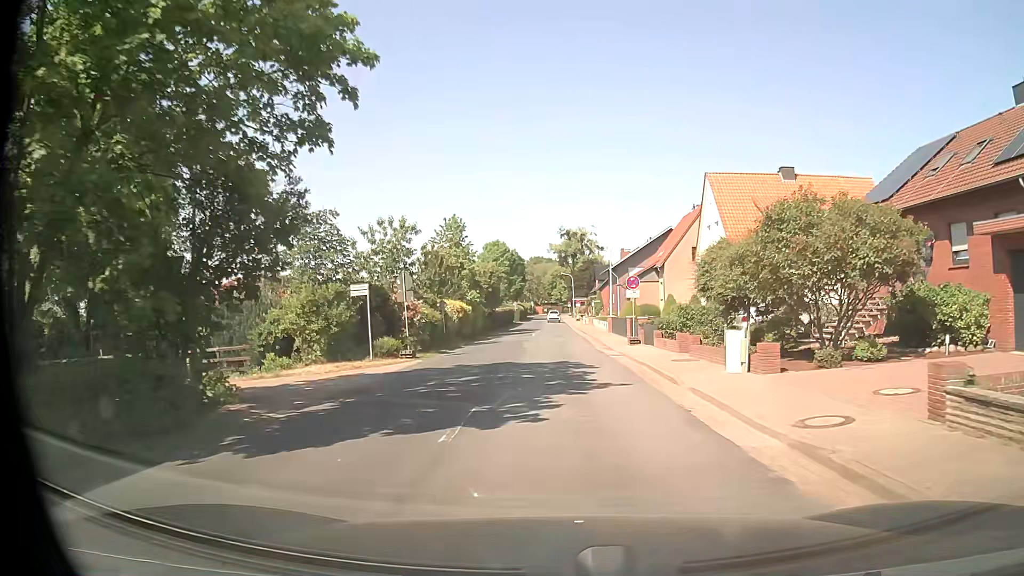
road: tertiary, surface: asphalt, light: Day
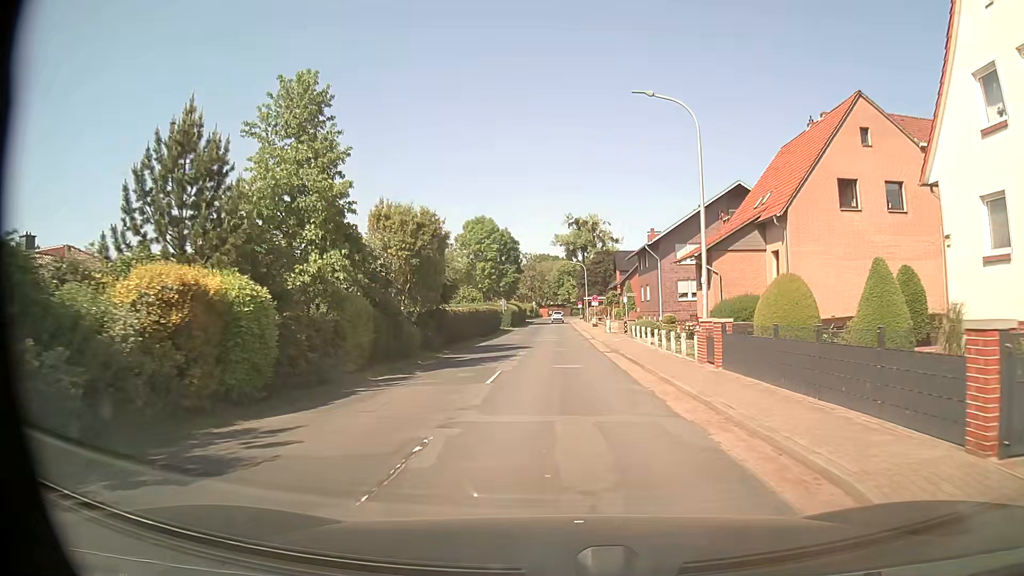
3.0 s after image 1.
(0.0, +29.4) m; -1°
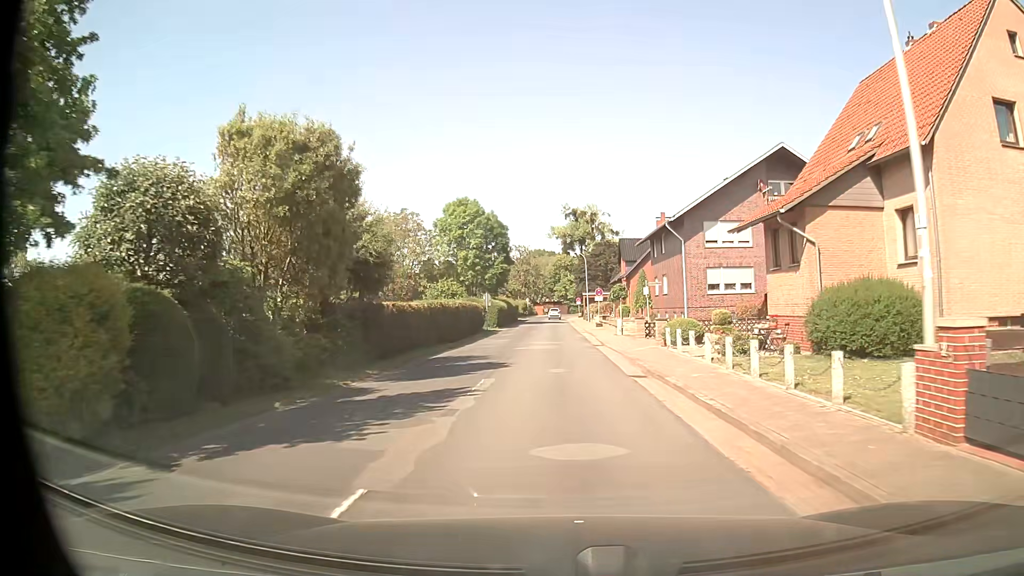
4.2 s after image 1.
(+0.1, +11.6) m; +1°
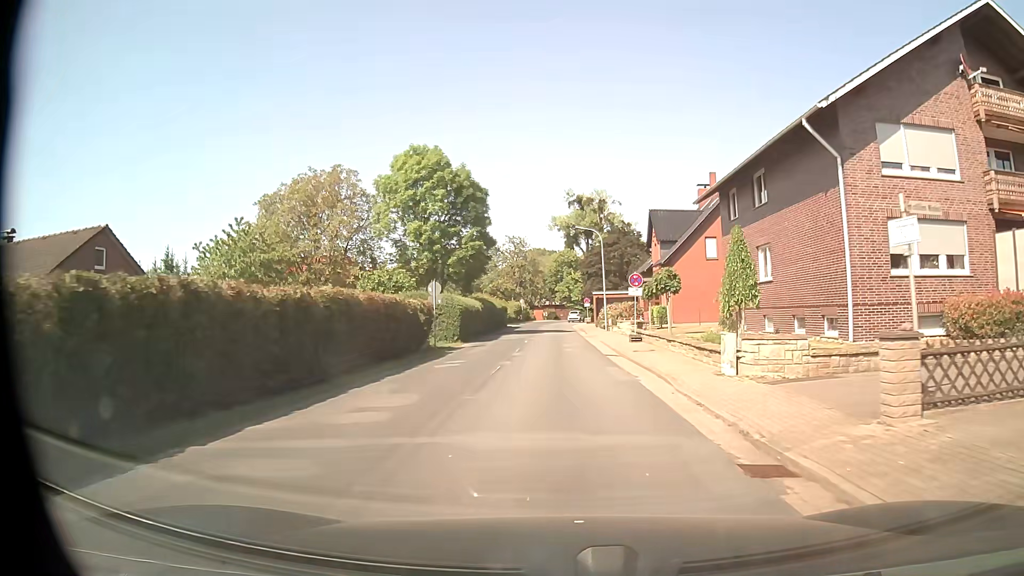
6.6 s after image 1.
(-0.2, +23.2) m; 0°
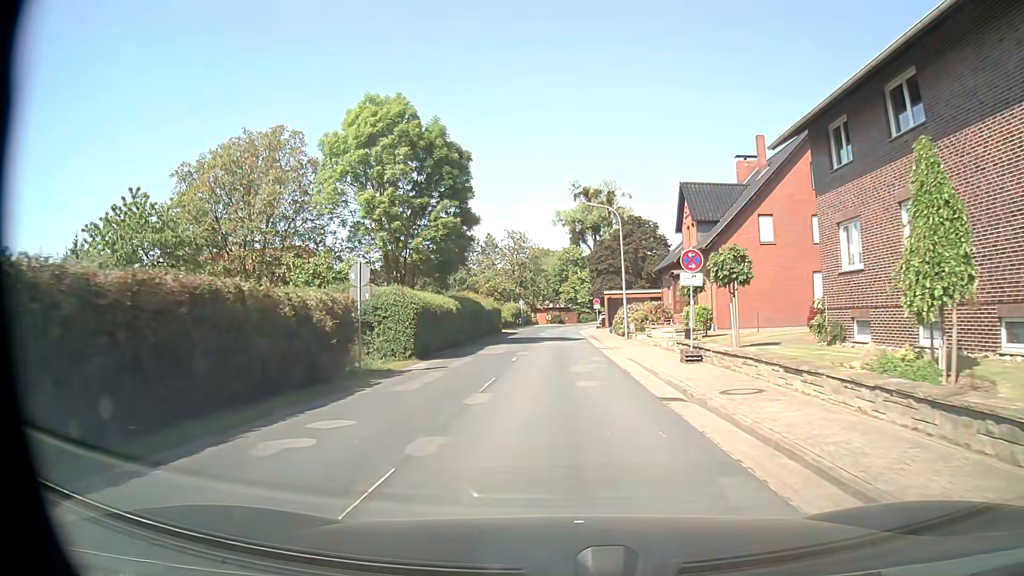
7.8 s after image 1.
(-0.1, +11.7) m; -1°
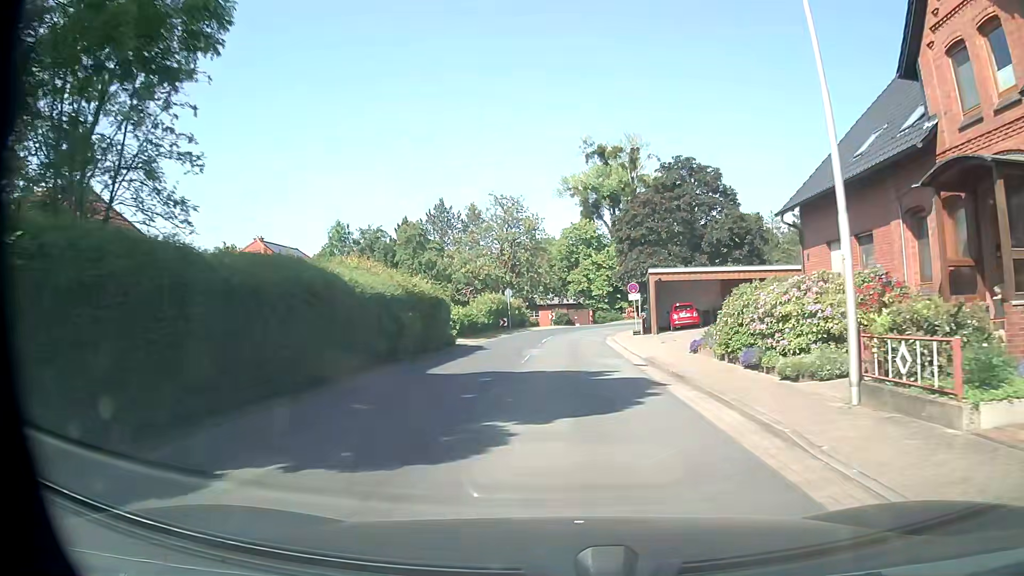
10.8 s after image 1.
(0.0, +28.9) m; -1°
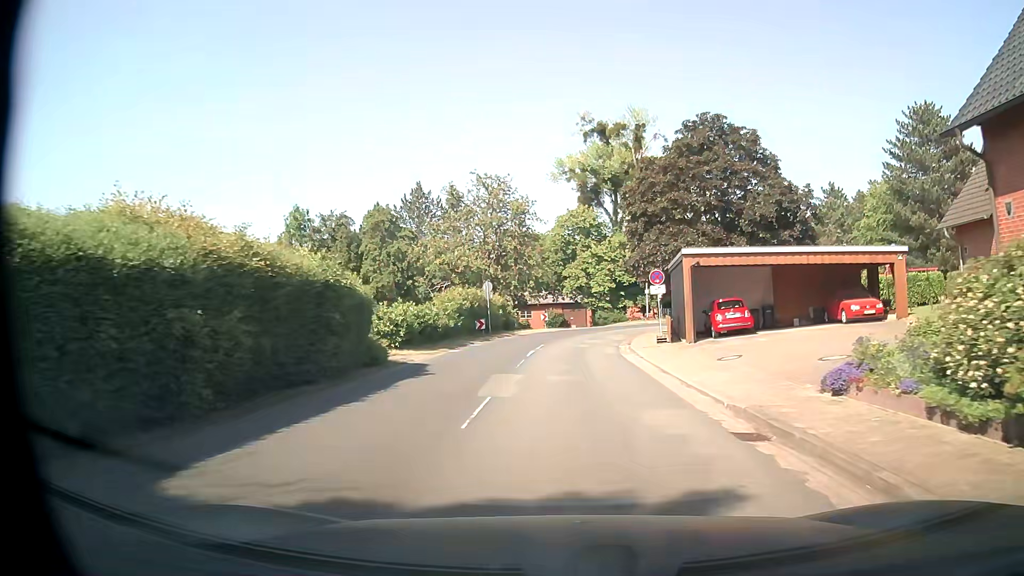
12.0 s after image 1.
(+0.1, +11.2) m; 0°
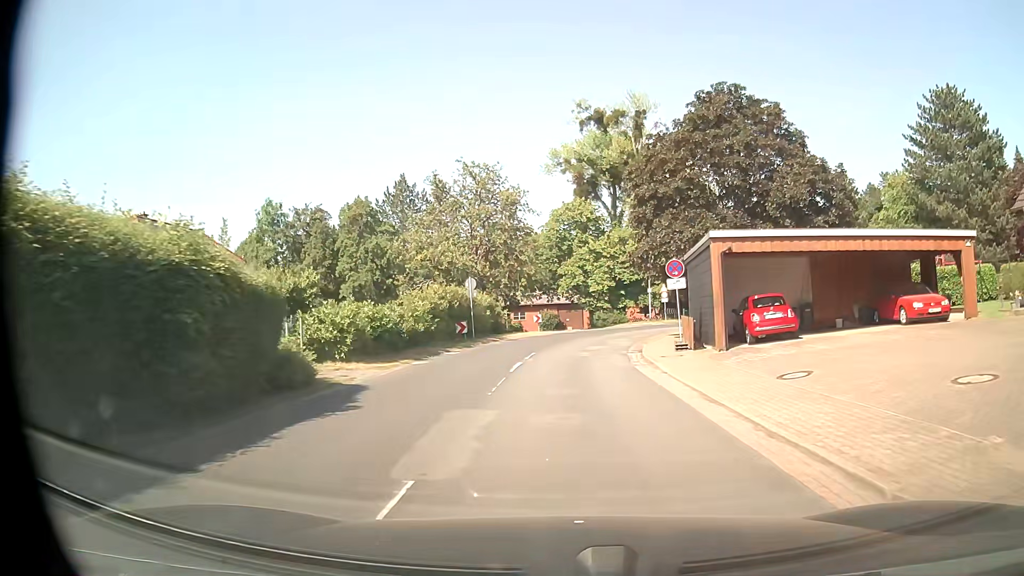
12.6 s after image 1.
(+0.1, +5.5) m; +1°
